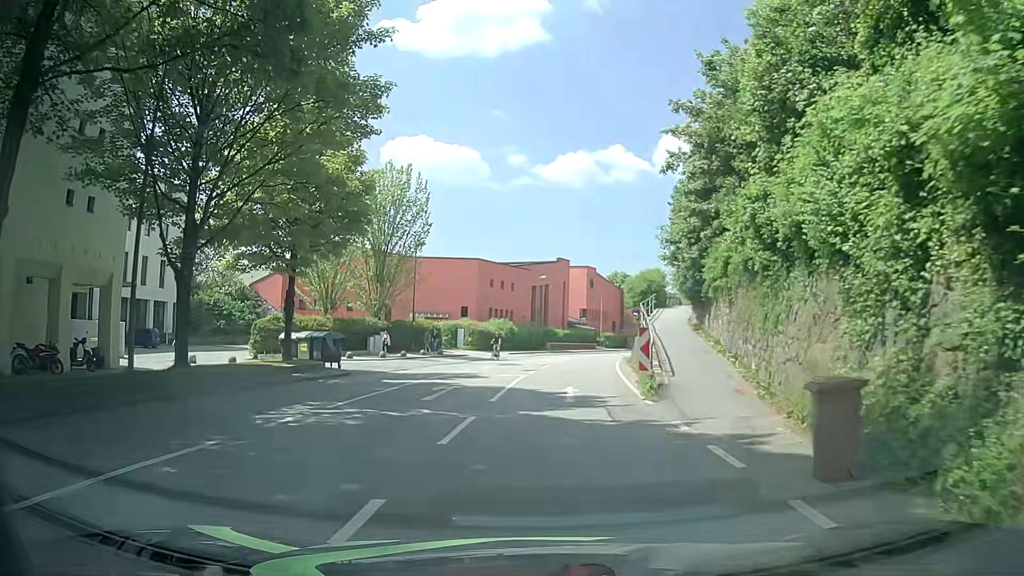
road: tertiary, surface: asphalt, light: Day
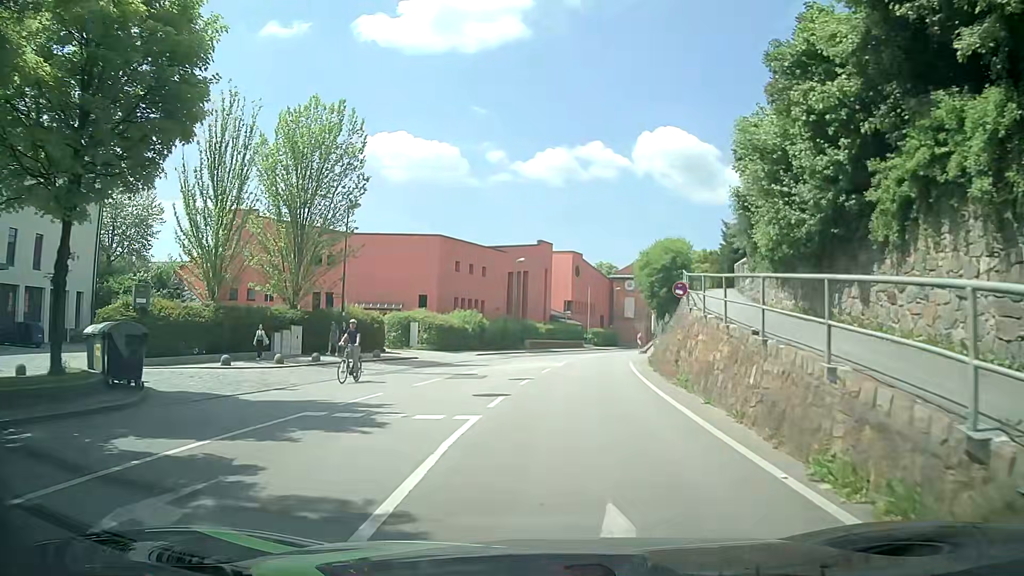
(+0.3, +13.7) m; +2°
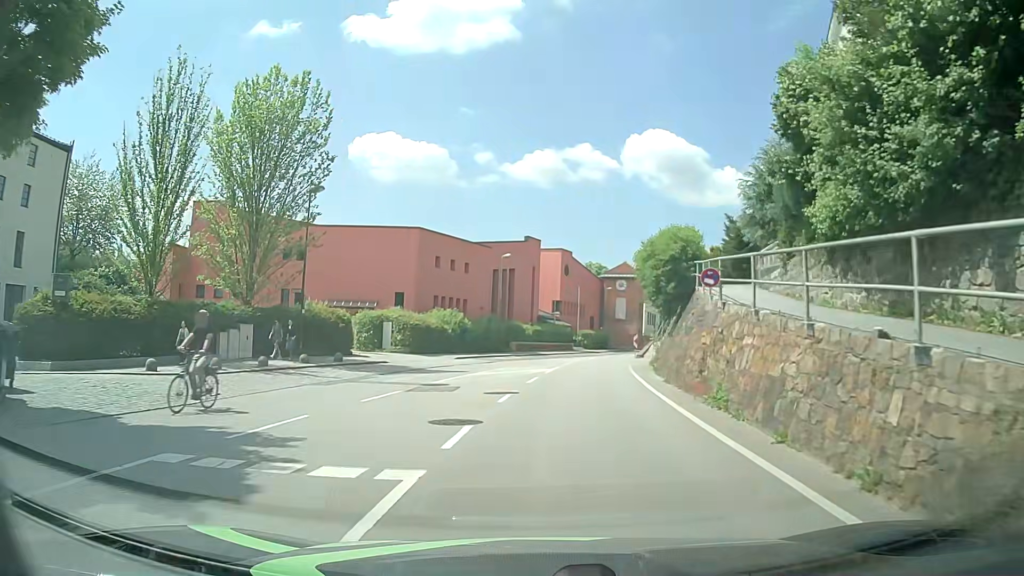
(+0.1, +4.5) m; +3°
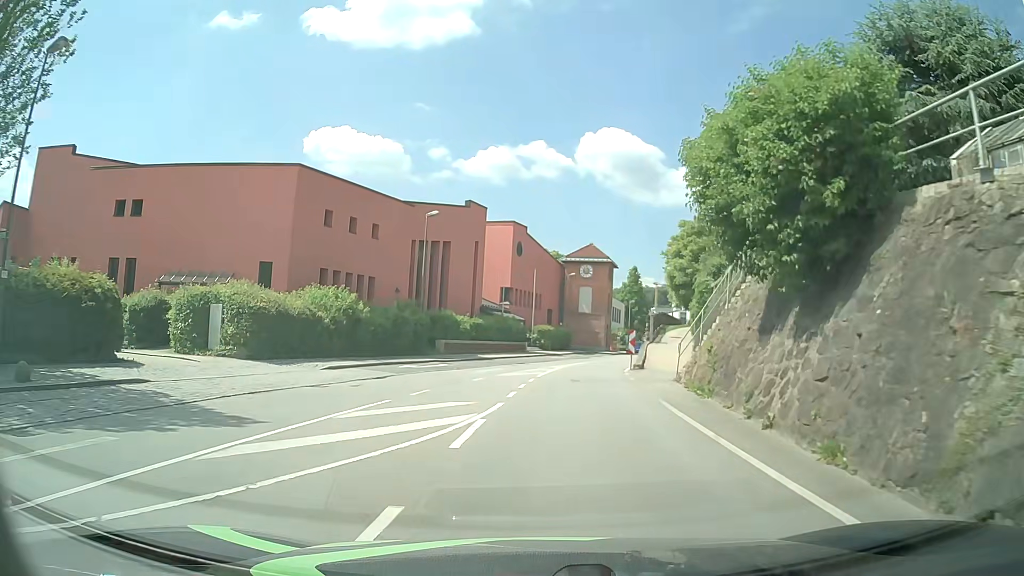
(+0.2, +18.0) m; +3°
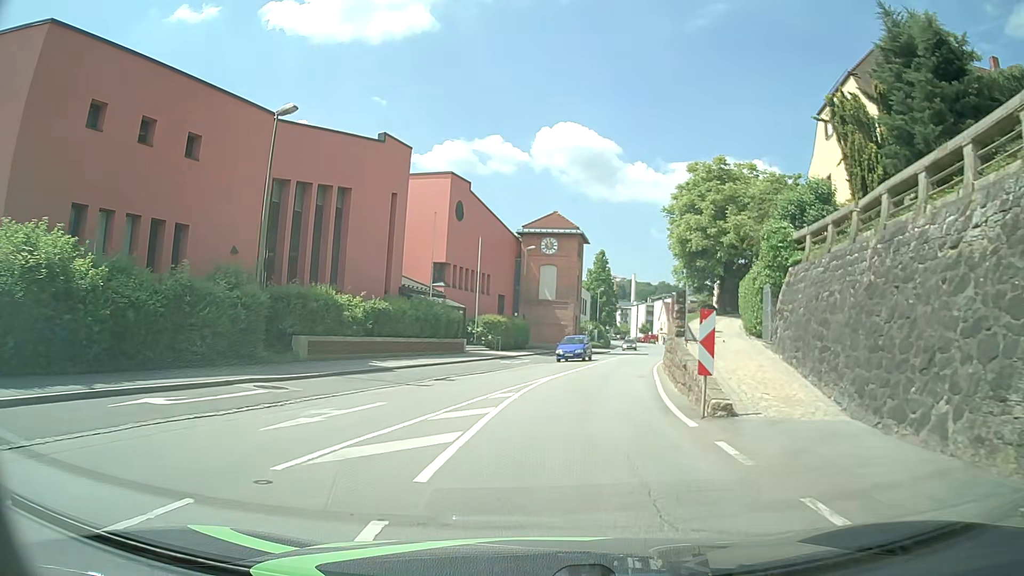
(+0.6, +17.9) m; +4°
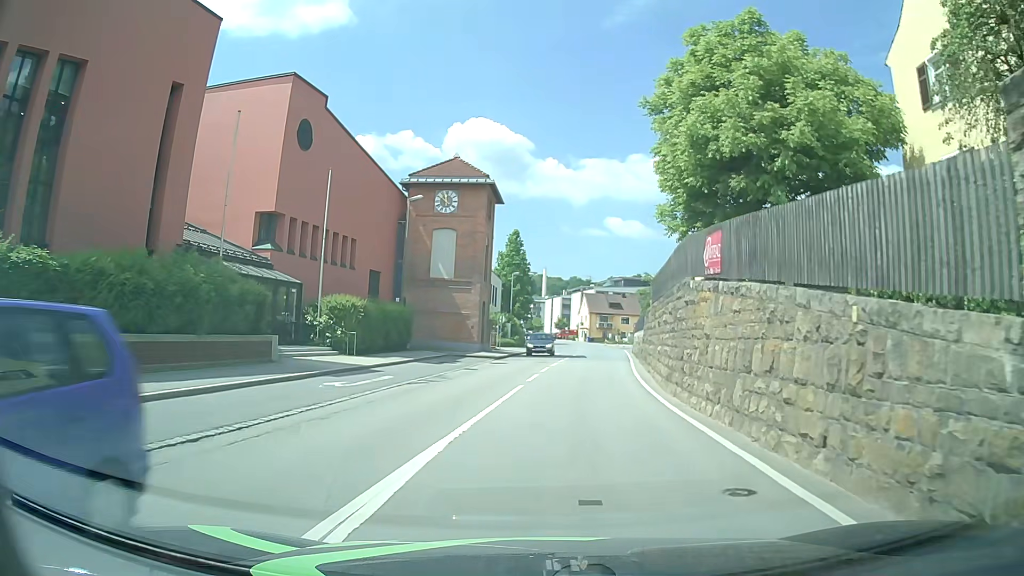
(+1.0, +18.0) m; +8°
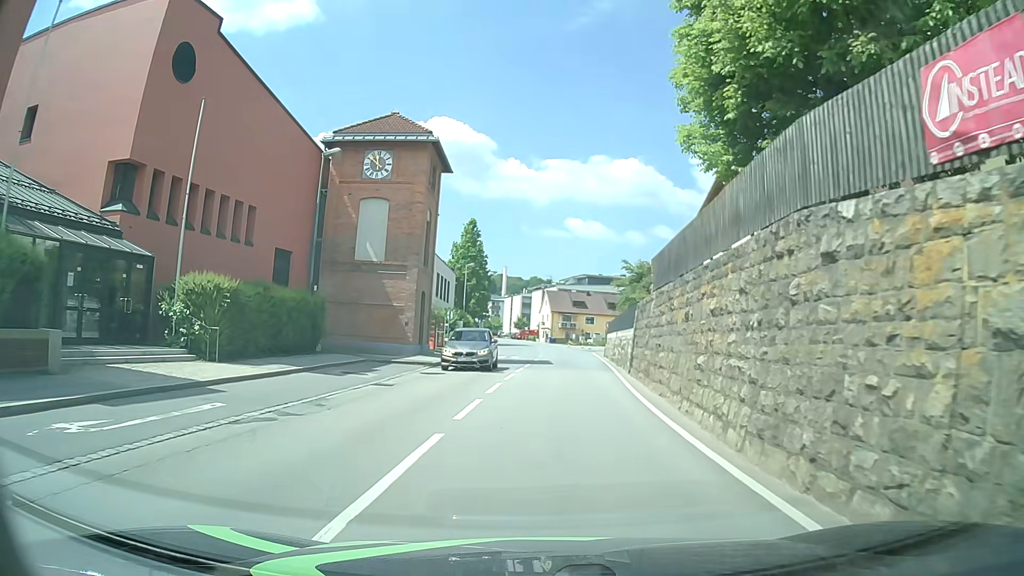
(+0.3, +9.0) m; +3°
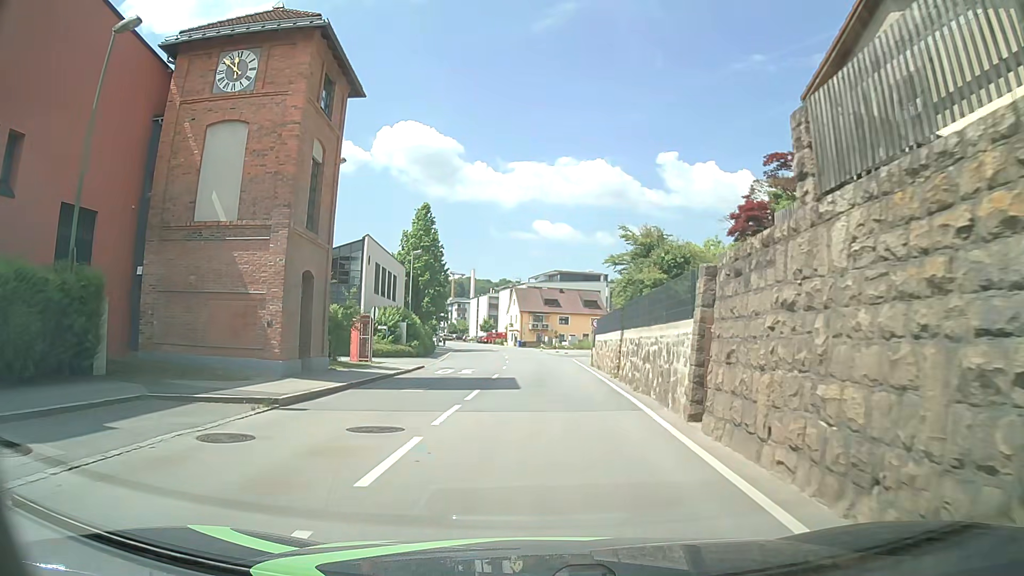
(+0.7, +13.4) m; +6°
(0, +10) (0, +20) (-1, +30) (-1, +40) (-1, +50) (-2, +60) (-3, +70) (-4, +80) (-6, +90) (-9, +99) m
